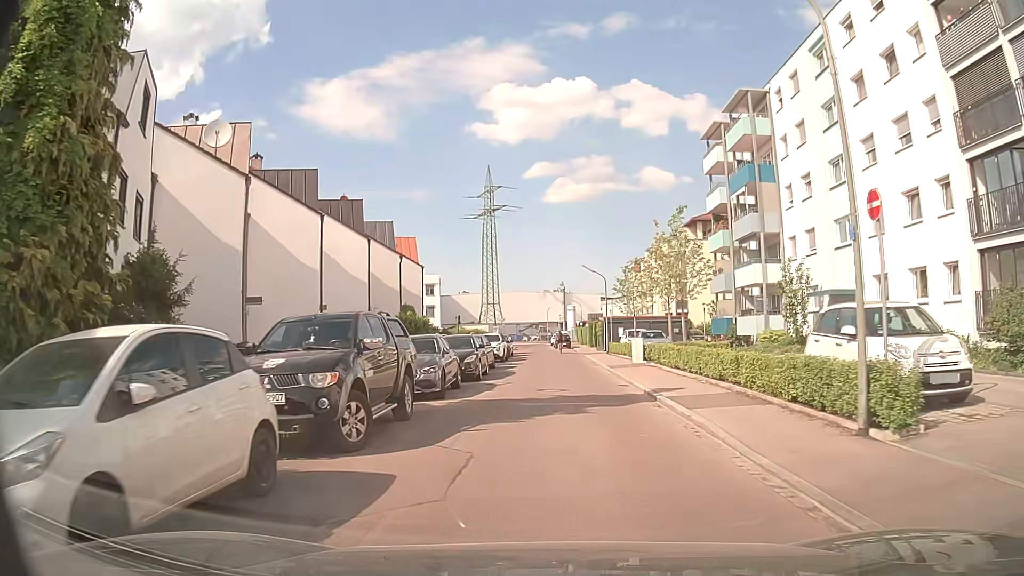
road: residential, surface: asphalt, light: Day
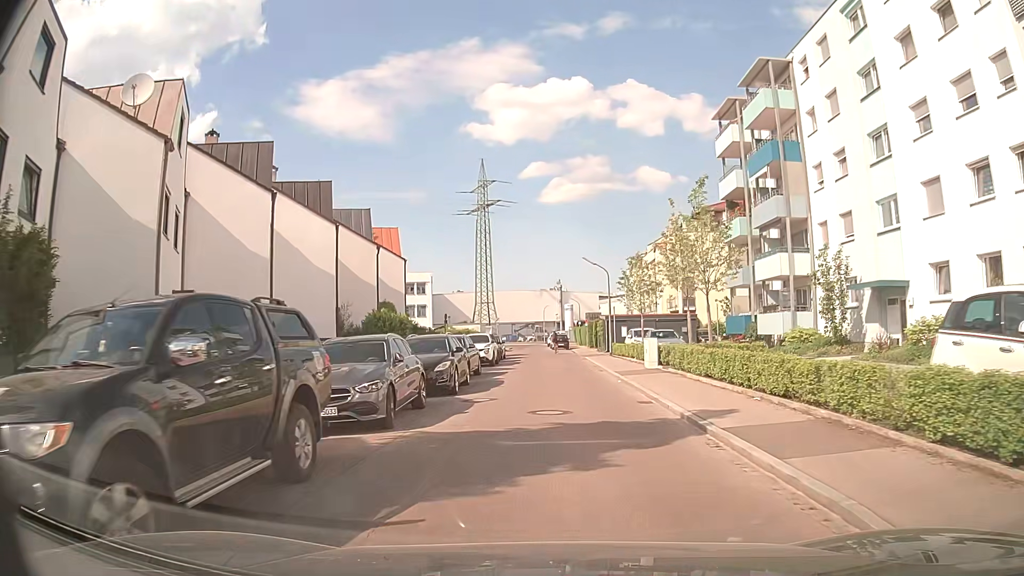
(0.0, +4.8) m; 0°
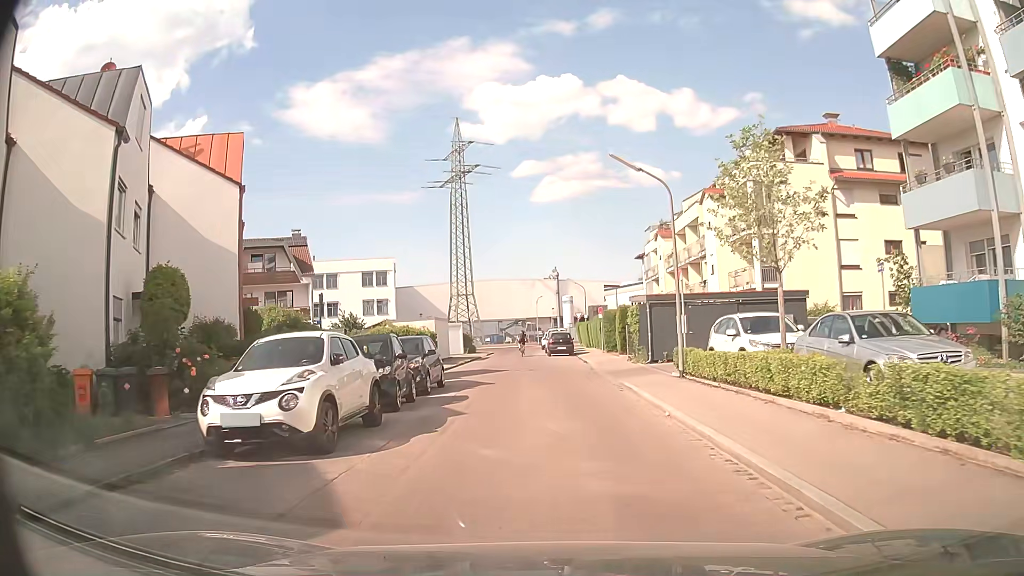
(+0.3, +23.3) m; 0°
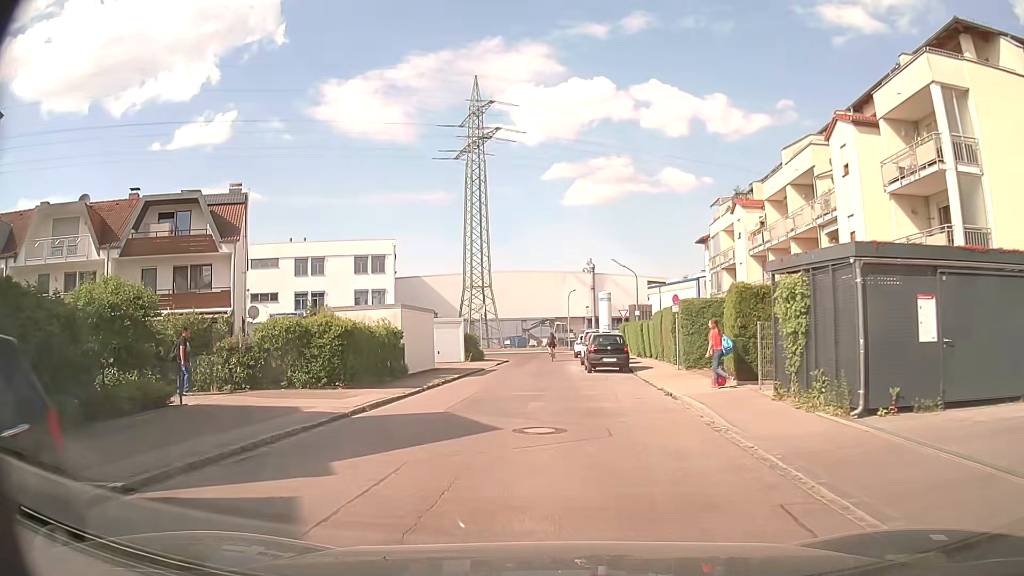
(-0.2, +16.4) m; -2°
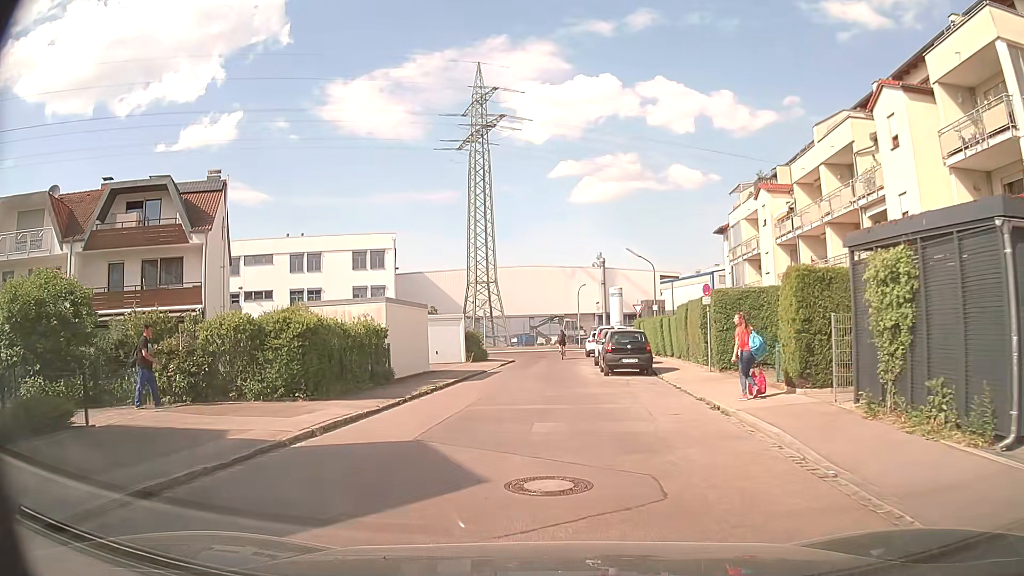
(0.0, +3.7) m; 0°
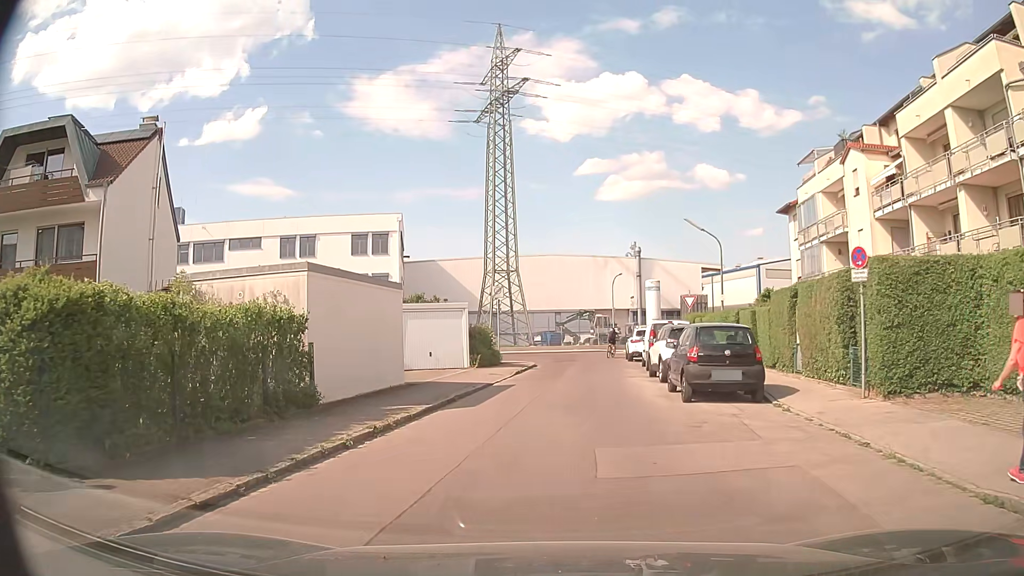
(-0.3, +9.2) m; -3°
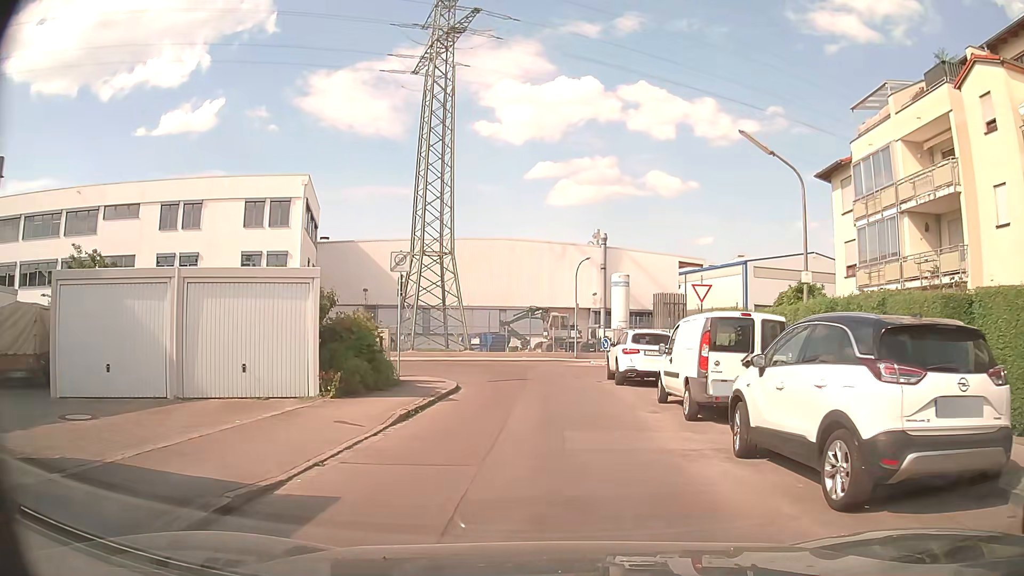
(+0.2, +13.7) m; +4°
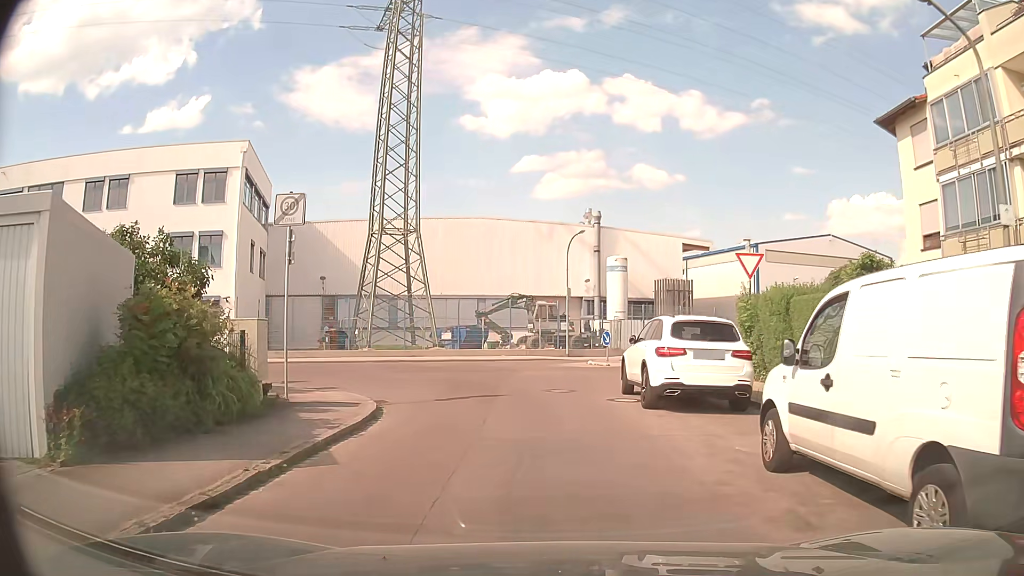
(+0.1, +8.0) m; +2°
